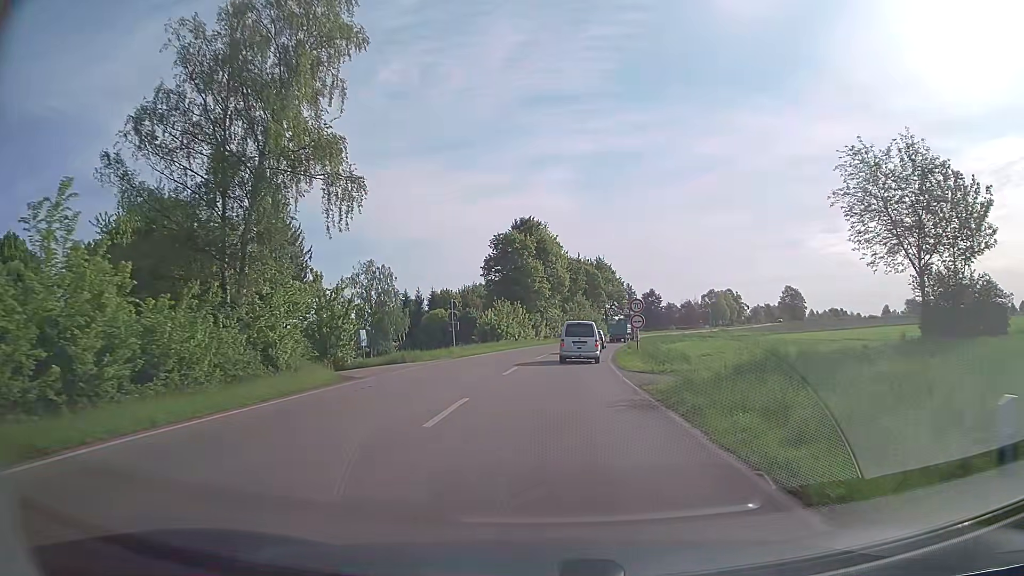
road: secondary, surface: asphalt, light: Day
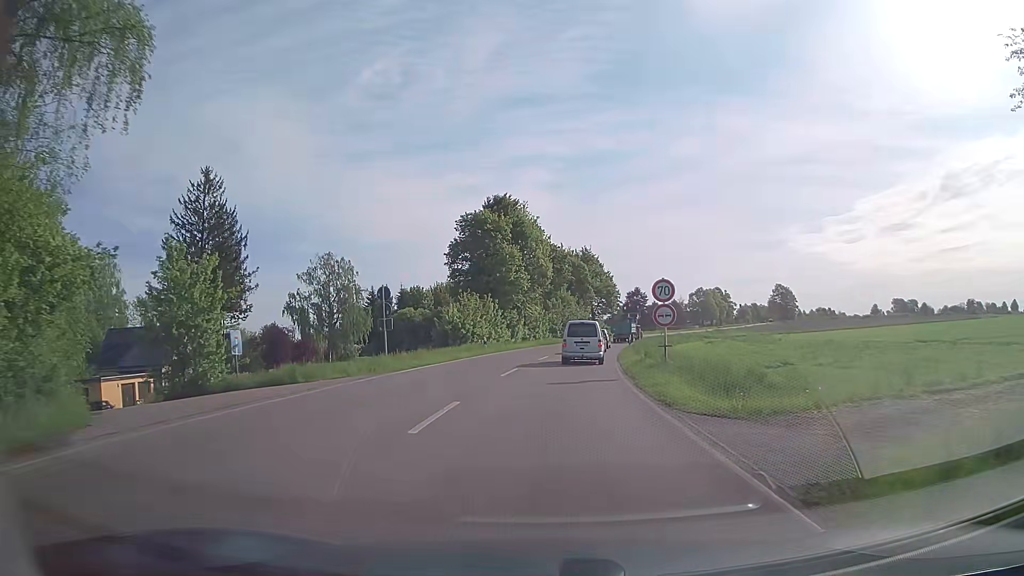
(+0.1, +12.6) m; +1°
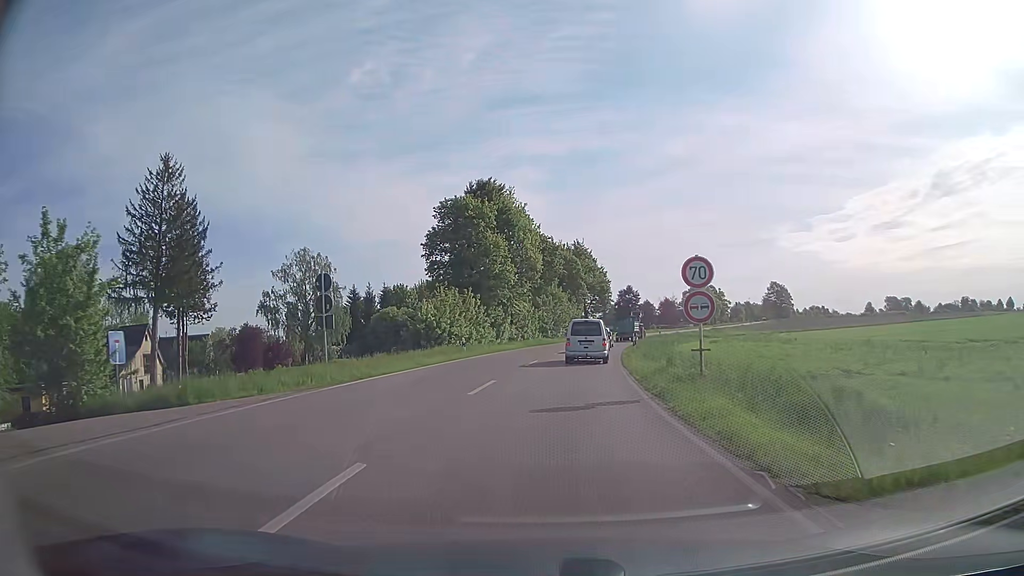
(0.0, +6.3) m; +1°
